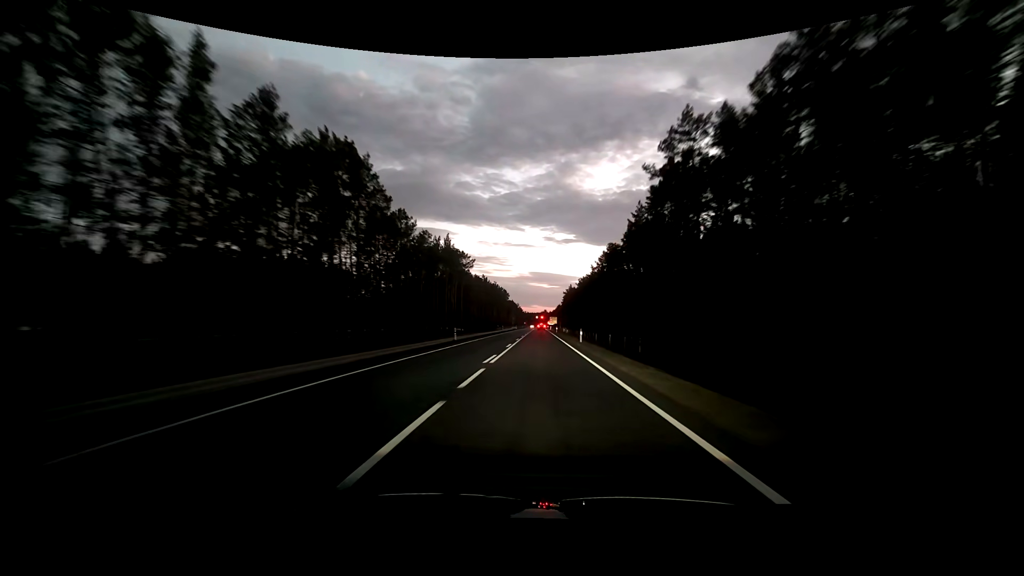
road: primary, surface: asphalt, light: Dusk
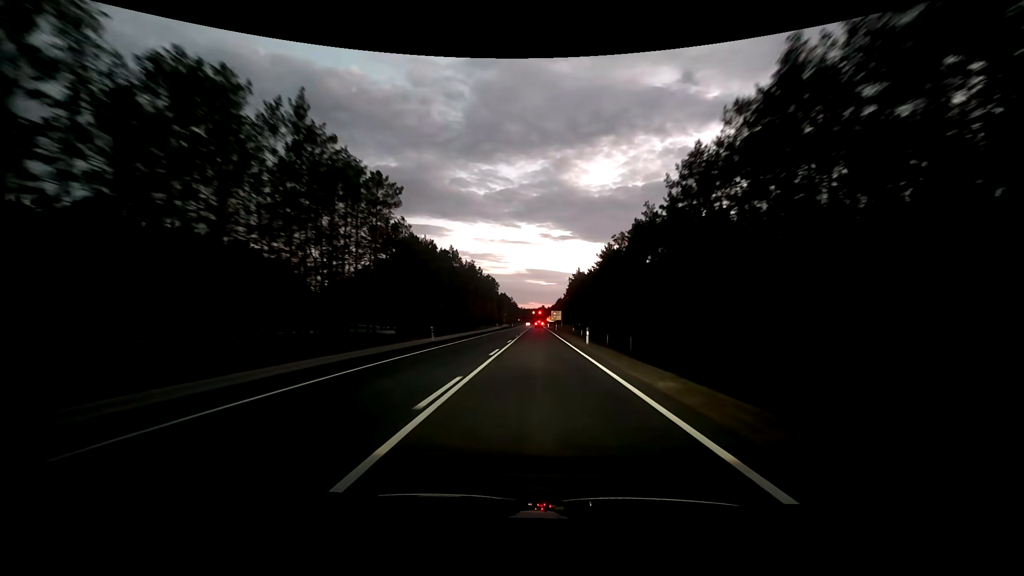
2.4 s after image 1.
(+0.4, +56.8) m; +1°
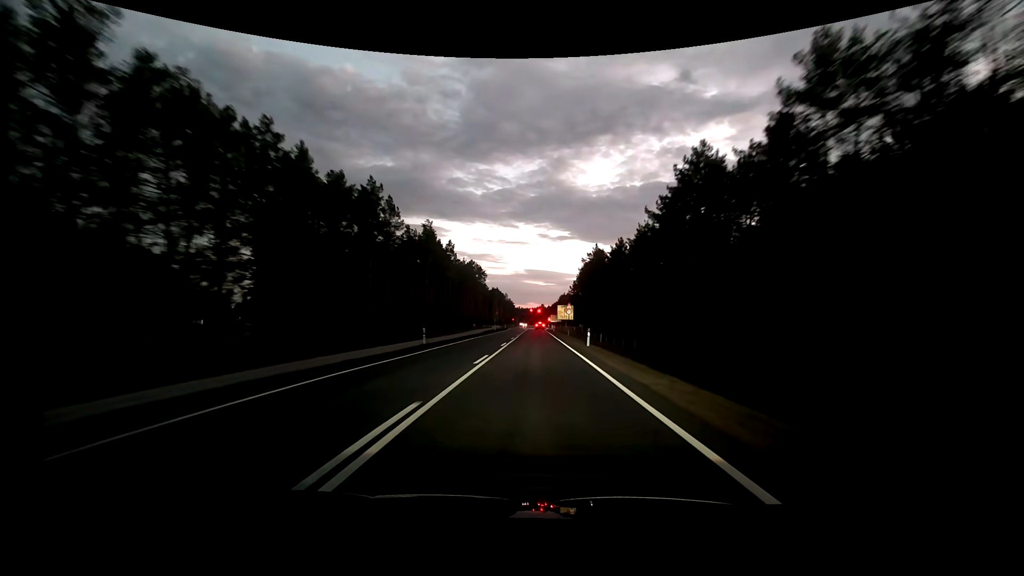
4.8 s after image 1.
(-0.1, +51.1) m; 0°
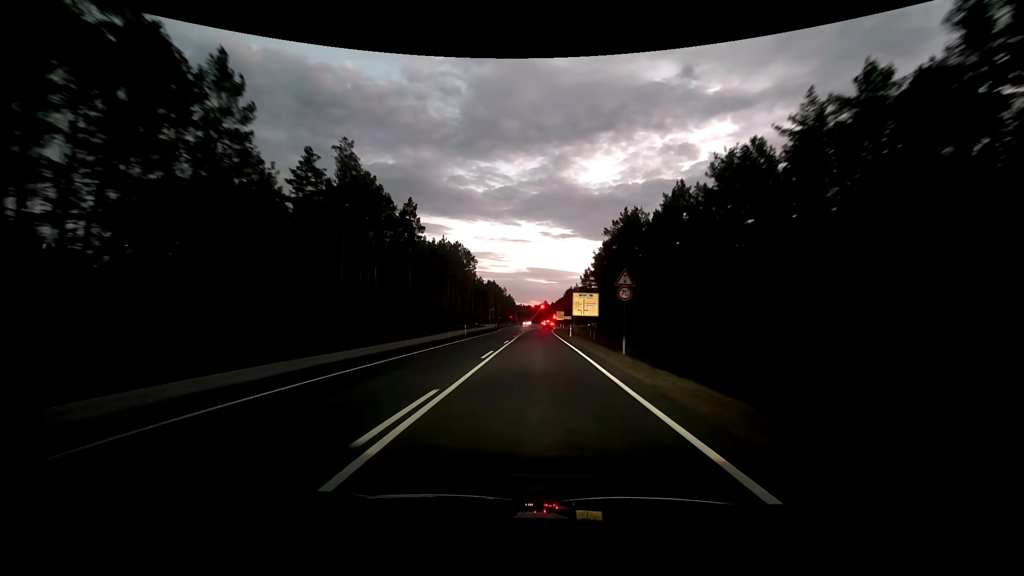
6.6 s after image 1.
(-0.1, +34.2) m; 0°
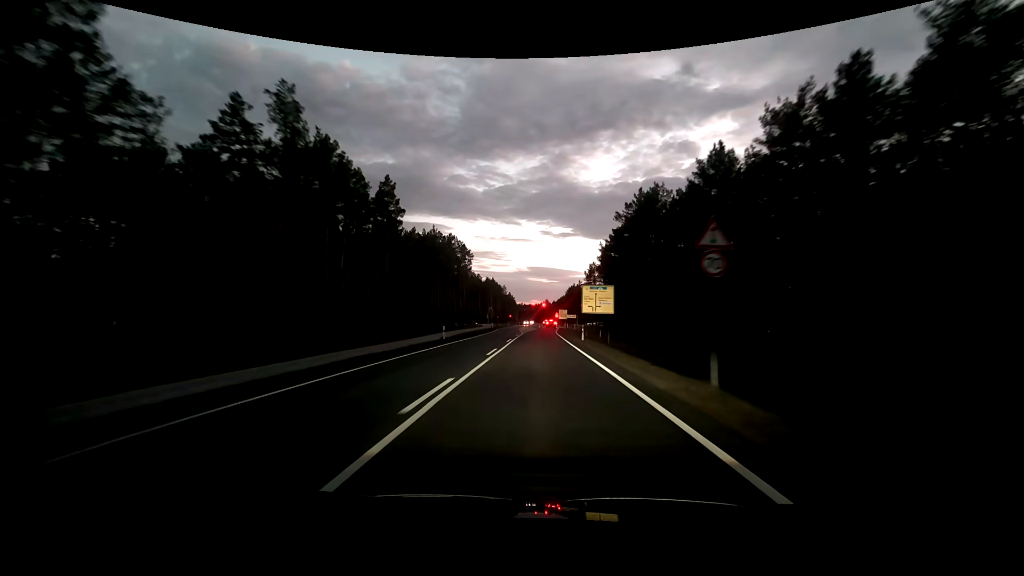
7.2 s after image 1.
(0.0, +10.6) m; 0°
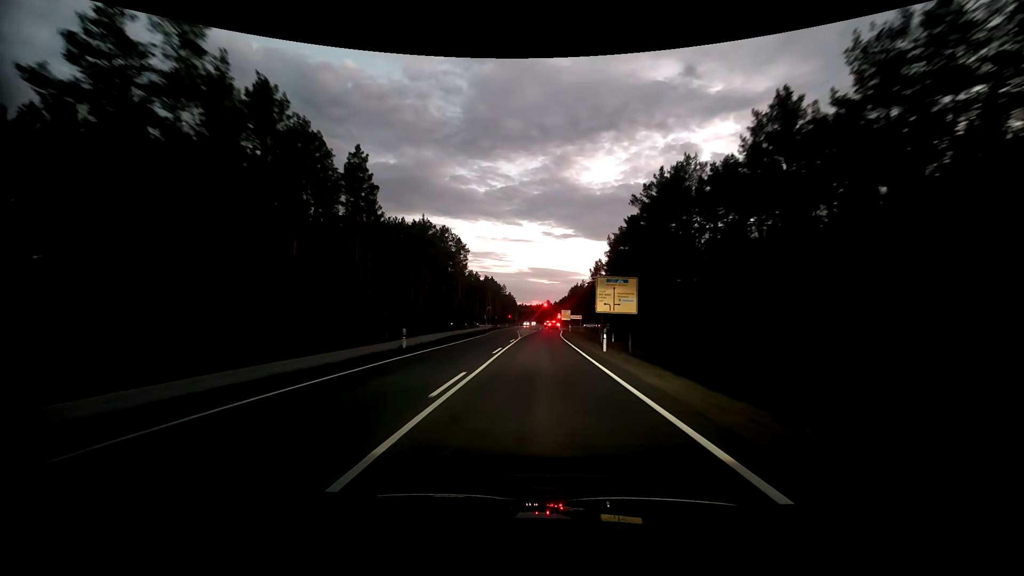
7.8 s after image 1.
(0.0, +10.2) m; 0°
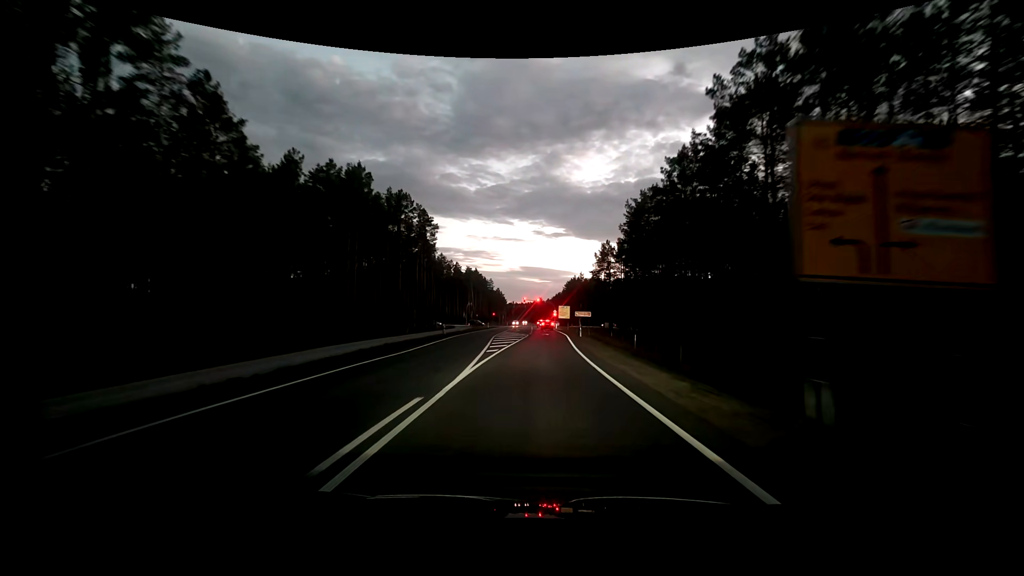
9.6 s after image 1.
(+0.1, +28.1) m; +1°
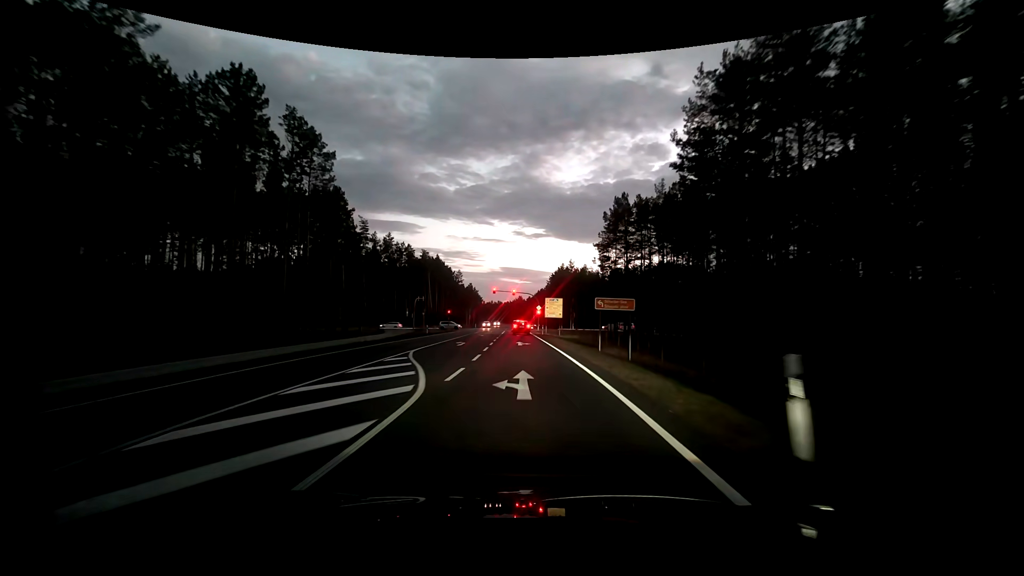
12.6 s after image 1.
(+0.9, +38.1) m; +2°
(0, +10) (0, +20) (0, +30) (-1, +40) (-1, +50) (-1, +60) (-2, +70) (-2, +80) (0, +90) (+7, +96) m
